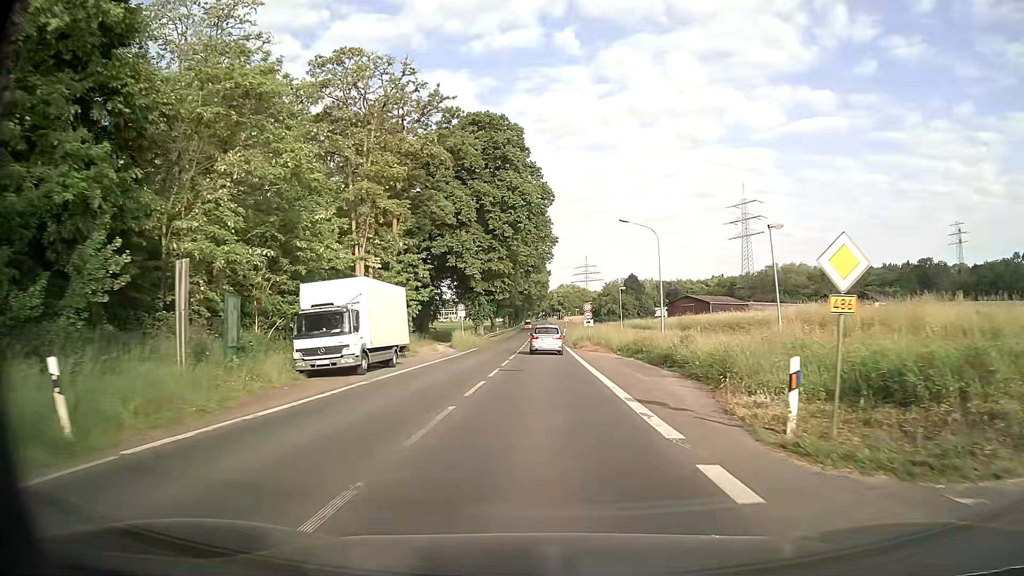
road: primary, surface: asphalt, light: Day
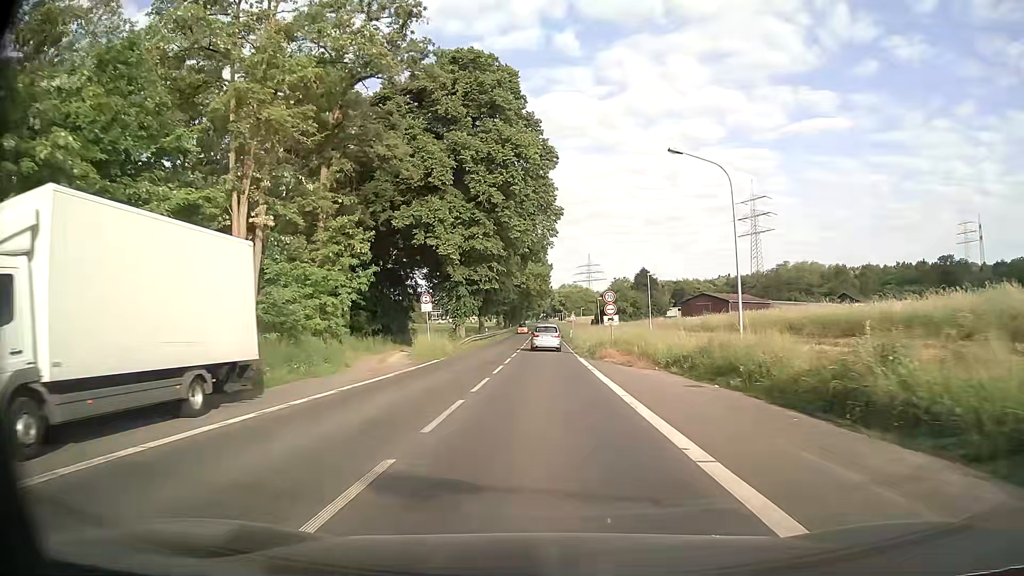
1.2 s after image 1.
(-0.2, +17.1) m; 0°
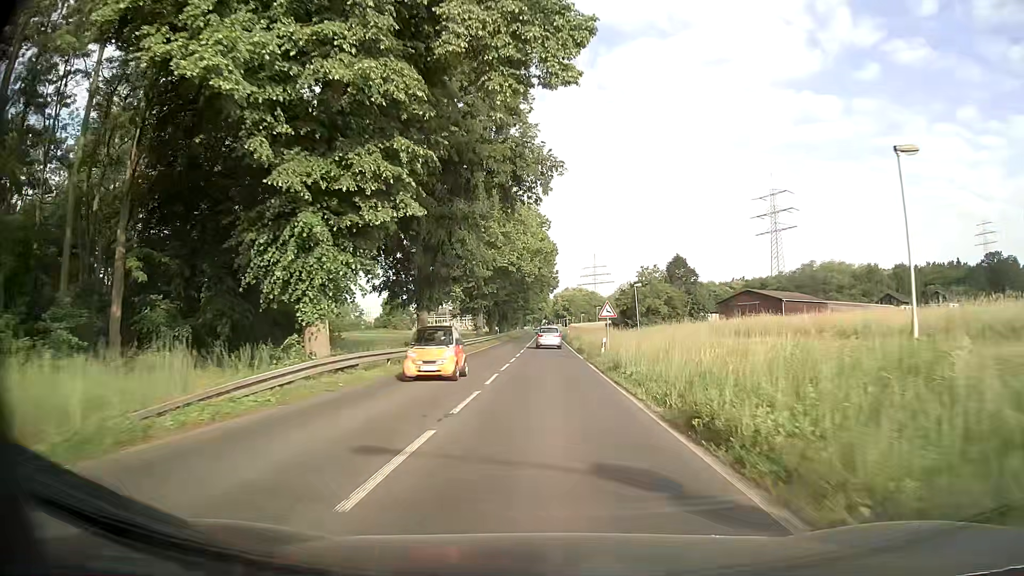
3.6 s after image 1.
(-0.3, +34.4) m; 0°
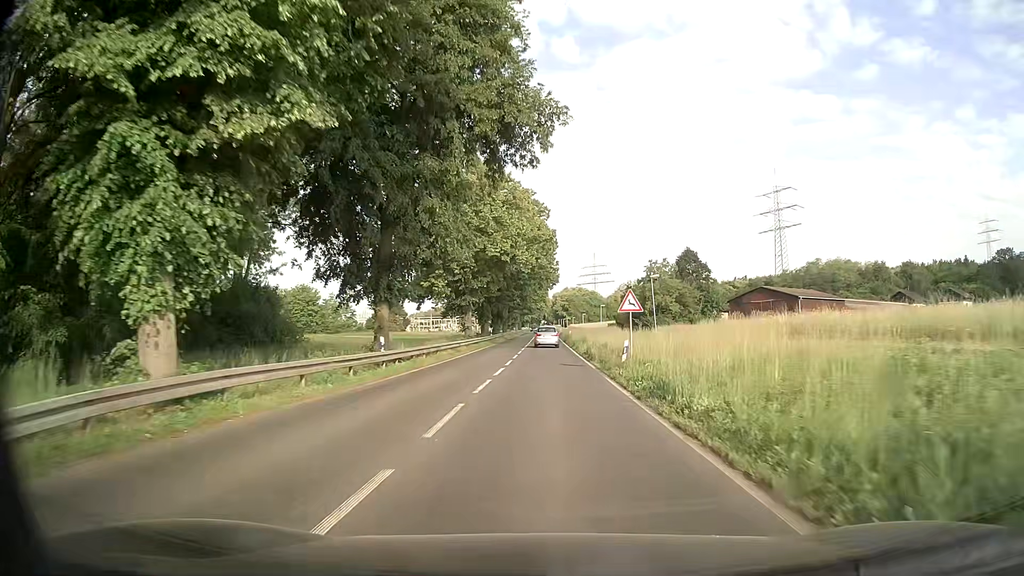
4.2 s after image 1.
(0.0, +8.7) m; 0°
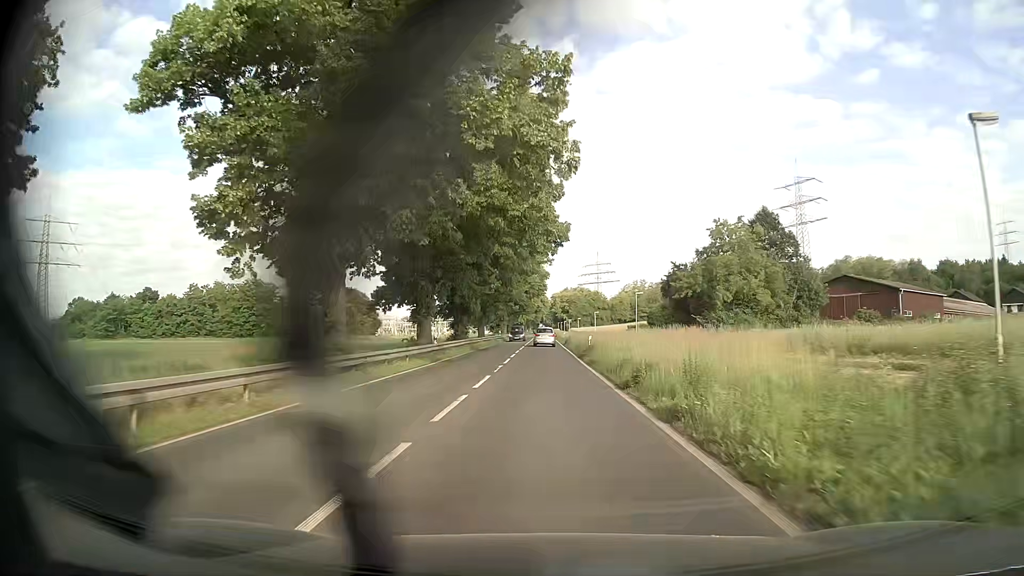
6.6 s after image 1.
(+0.1, +35.0) m; 0°
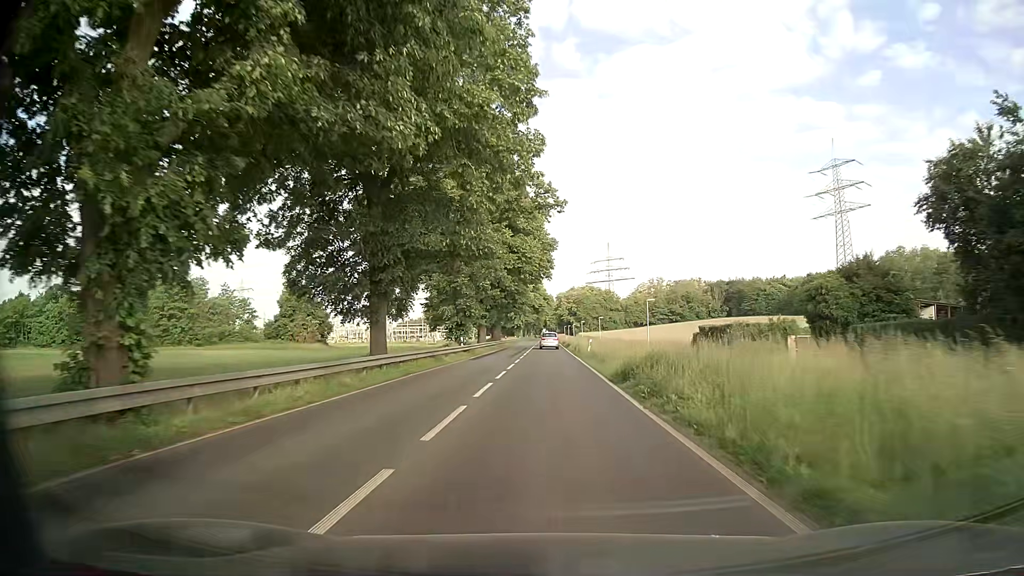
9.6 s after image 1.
(-0.1, +44.0) m; 0°
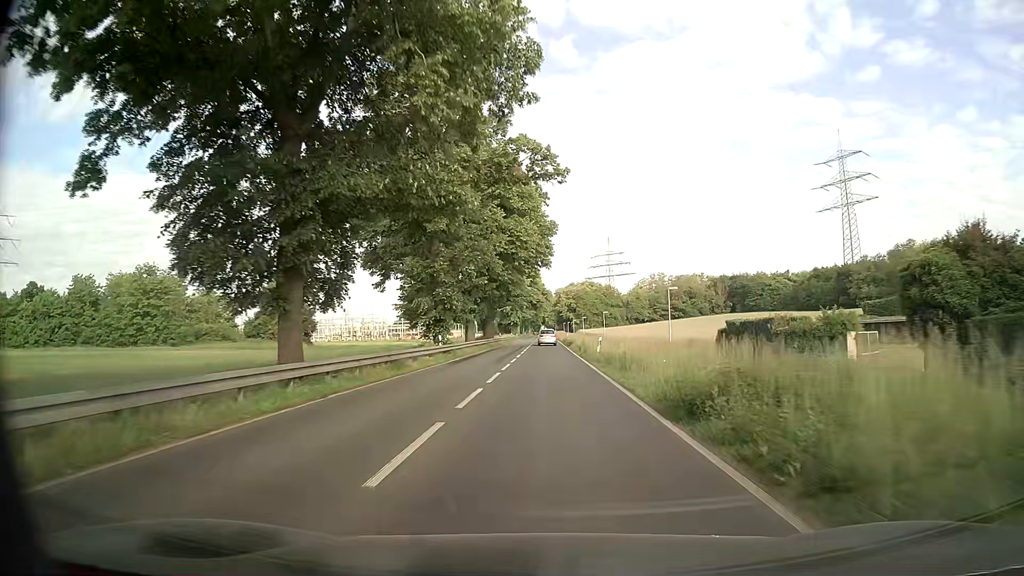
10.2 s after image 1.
(0.0, +8.8) m; 0°
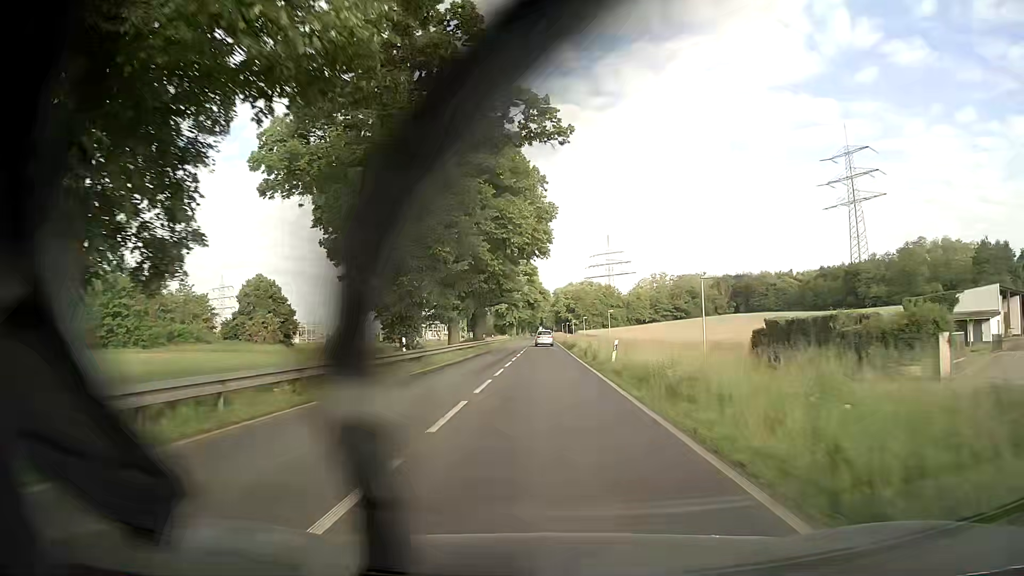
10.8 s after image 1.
(0.0, +8.8) m; 0°
(0, +10) (0, +20) (0, +30) (0, +40) (0, +50) (0, +60) (0, +70) (0, +80) (0, +90) (-1, +100) m
